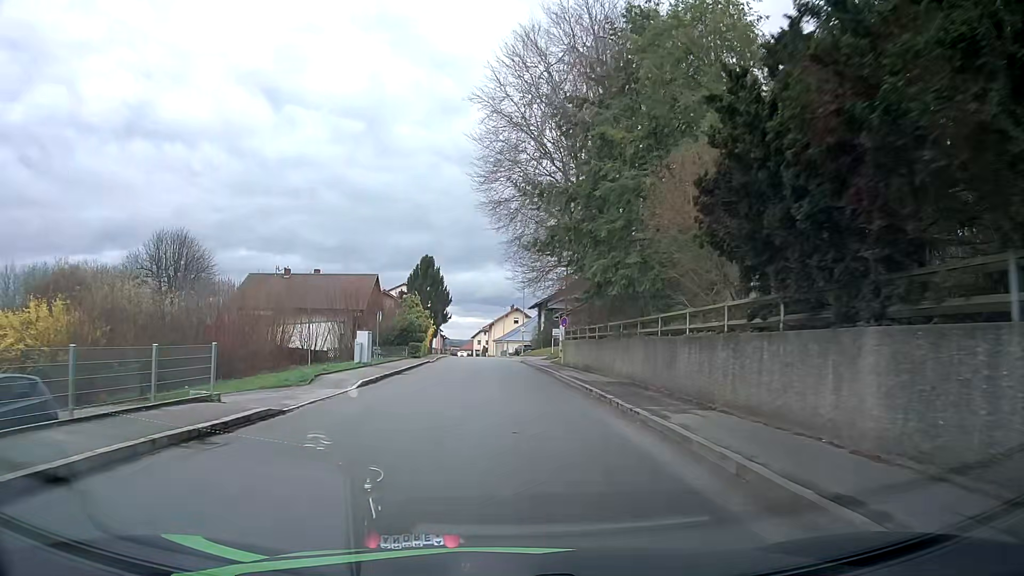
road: tertiary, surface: asphalt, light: Day
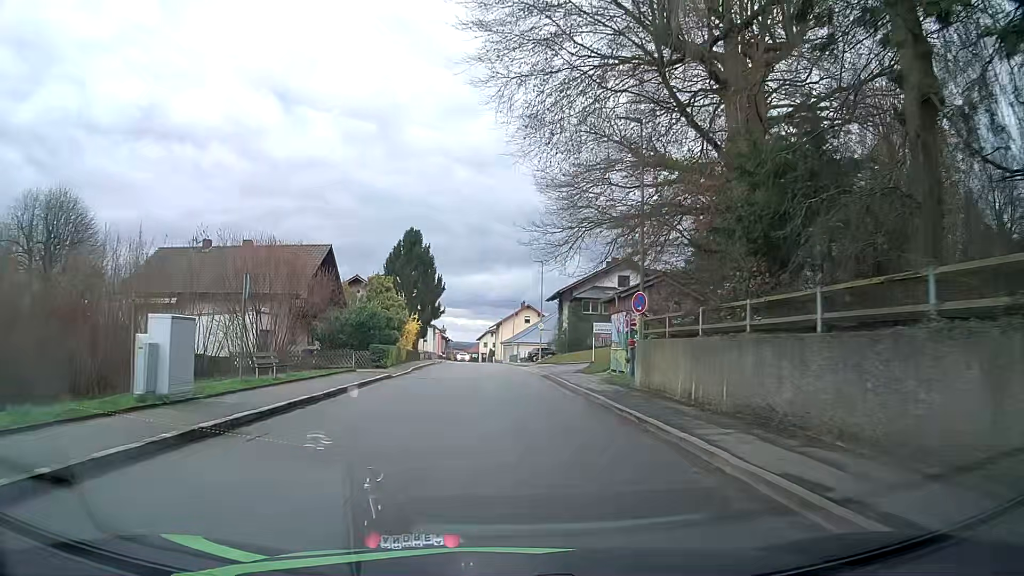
(-0.3, +19.6) m; -2°
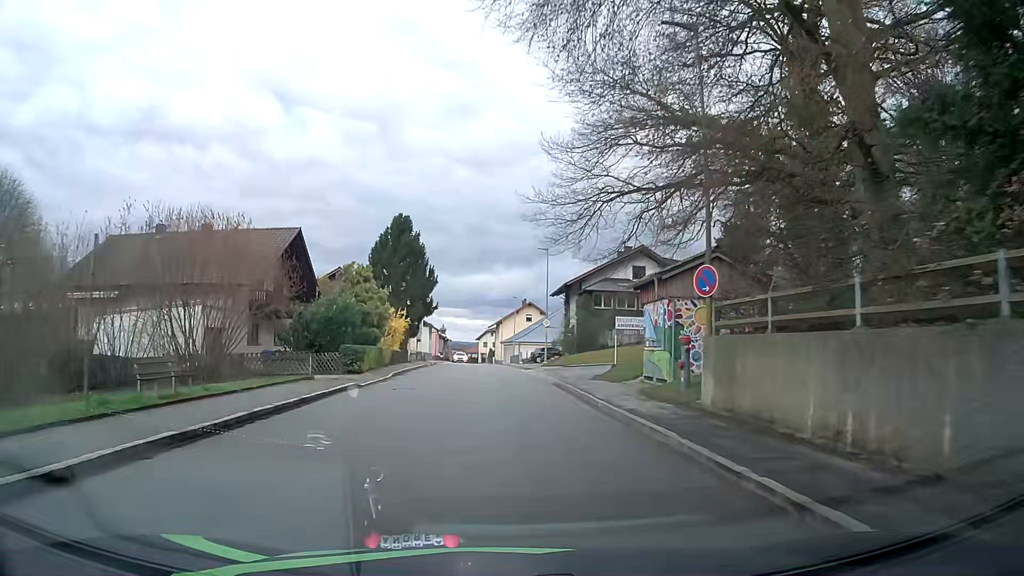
(+0.1, +6.6) m; +1°
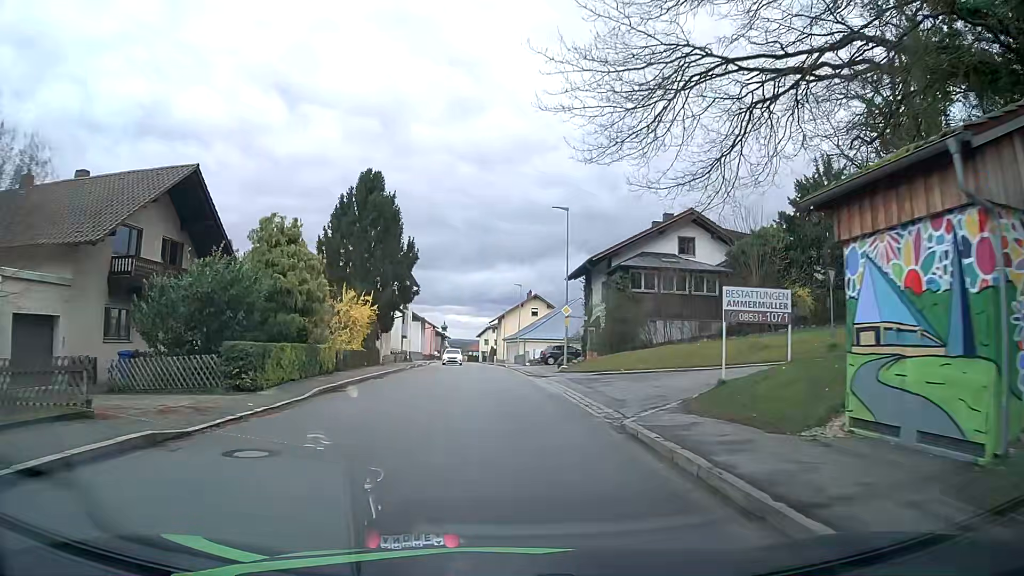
(0.0, +13.1) m; -1°
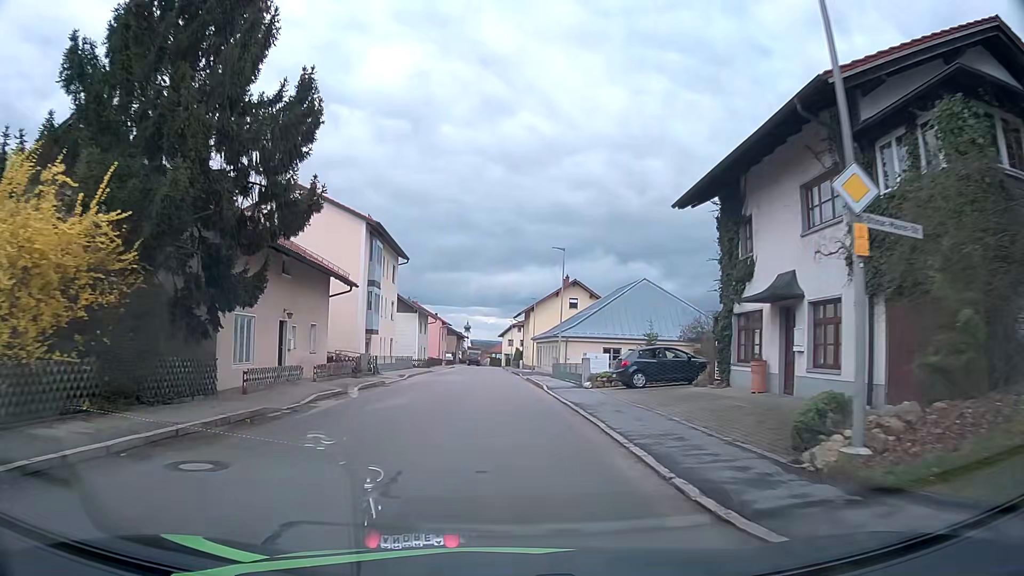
(-0.2, +25.8) m; -2°
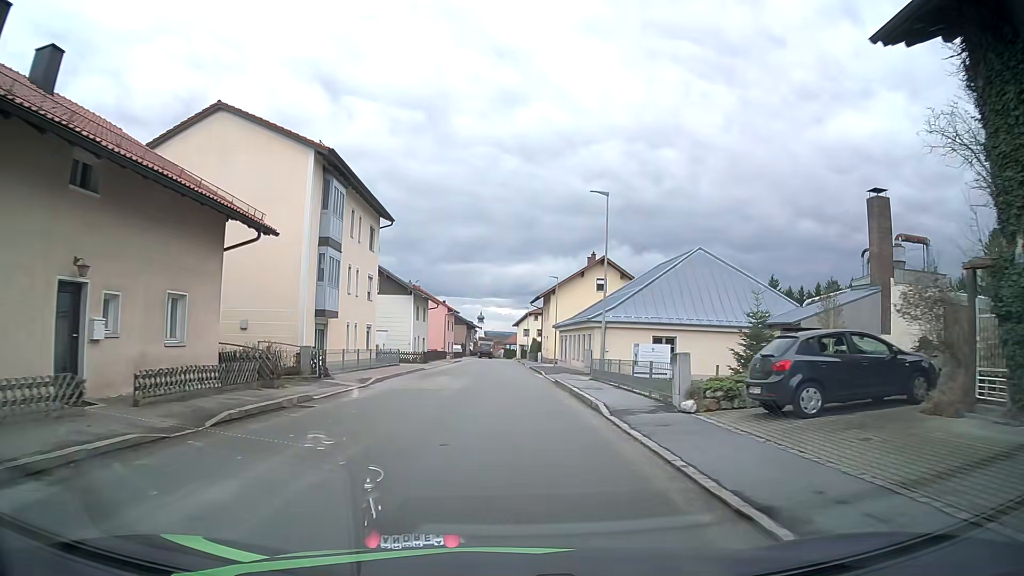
(-0.1, +12.8) m; -1°
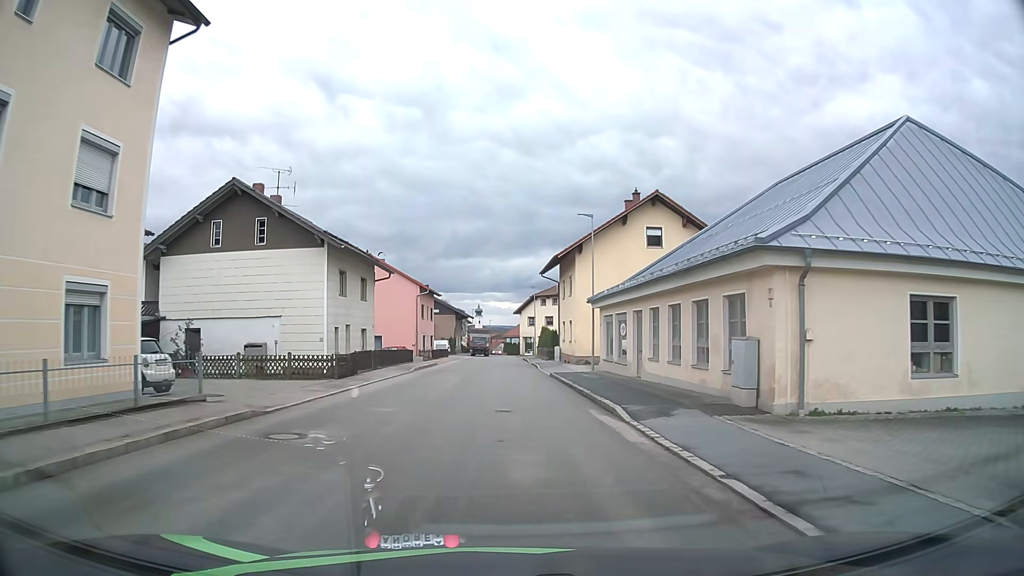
(+0.1, +25.8) m; 0°
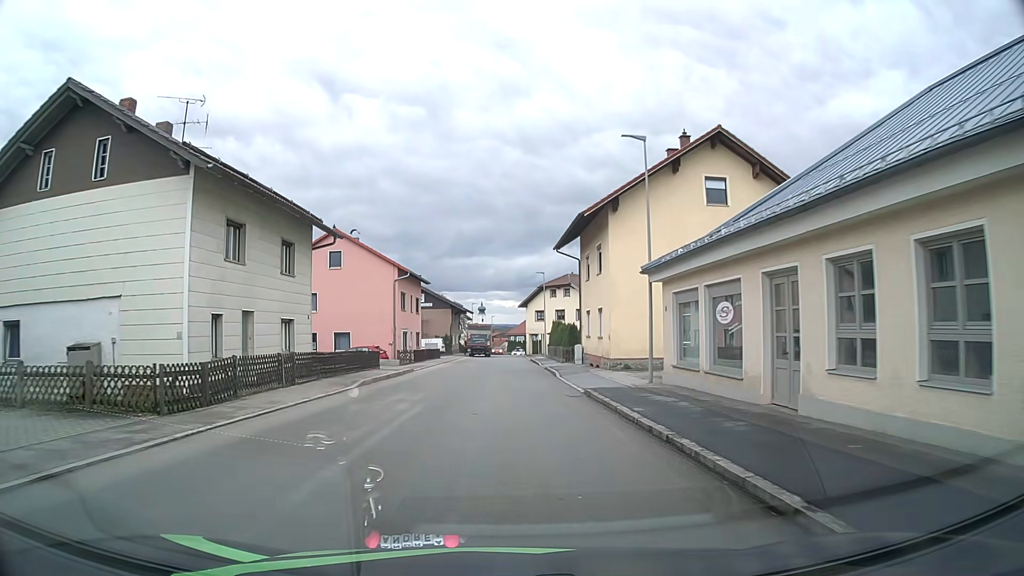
(0.0, +13.0) m; 0°
(0, +10) (0, +20) (0, +30) (0, +40) (0, +50) (0, +60) (0, +70) (0, +80) (0, +90) (0, +100) m
